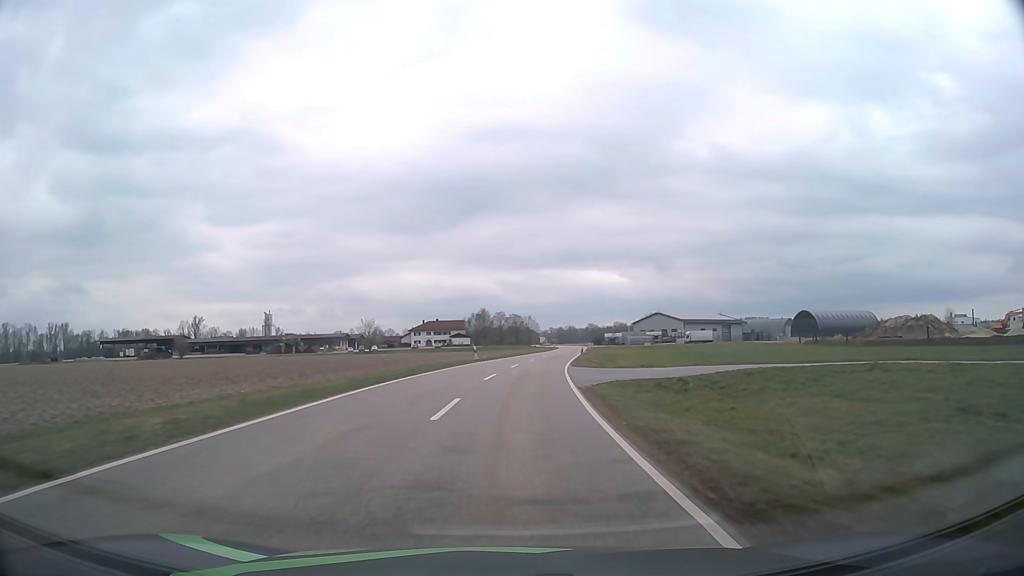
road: tertiary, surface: asphalt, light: Day
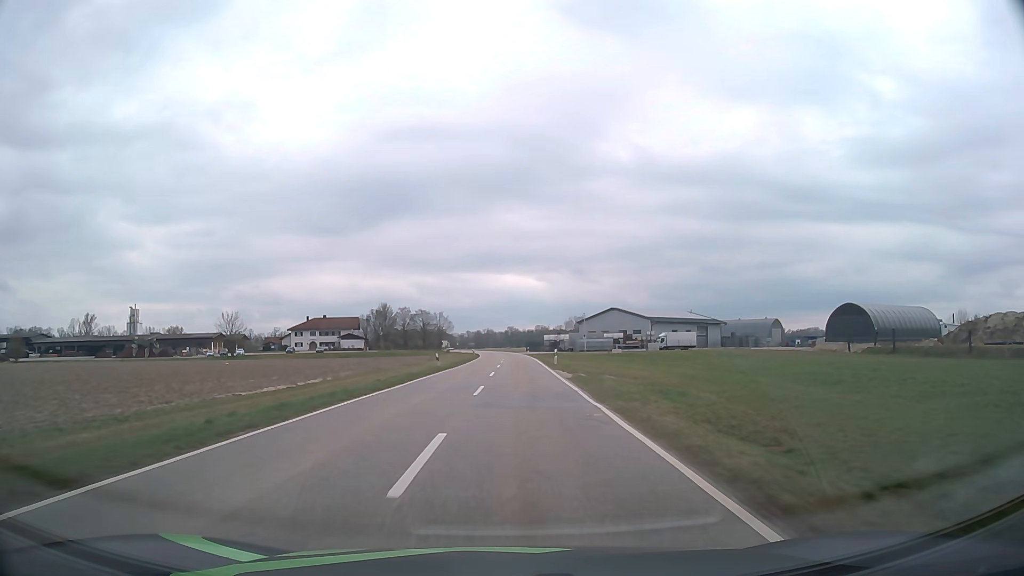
(+3.5, +53.9) m; +7°
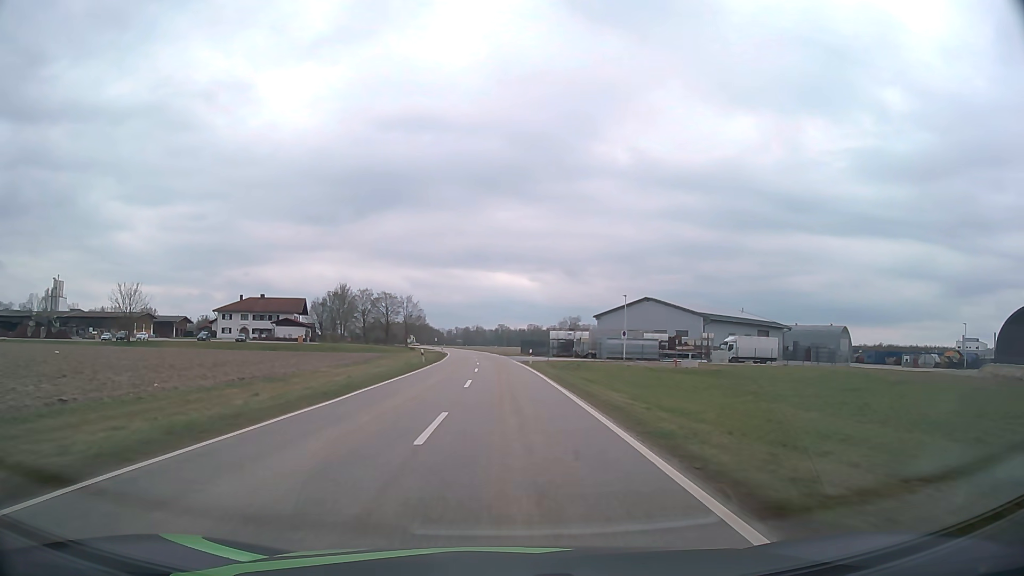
(+0.7, +45.7) m; +1°
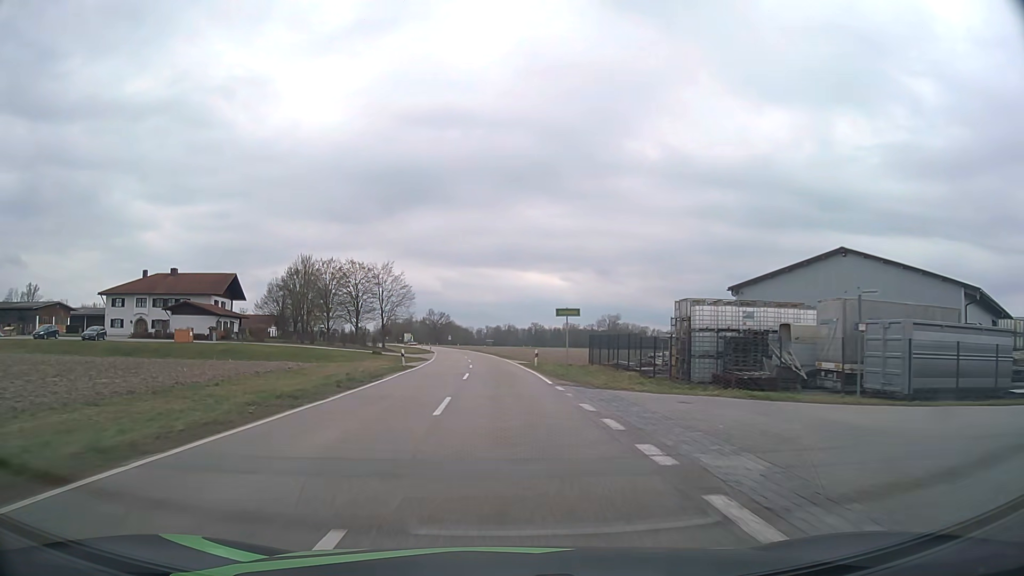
(-1.0, +56.9) m; -3°
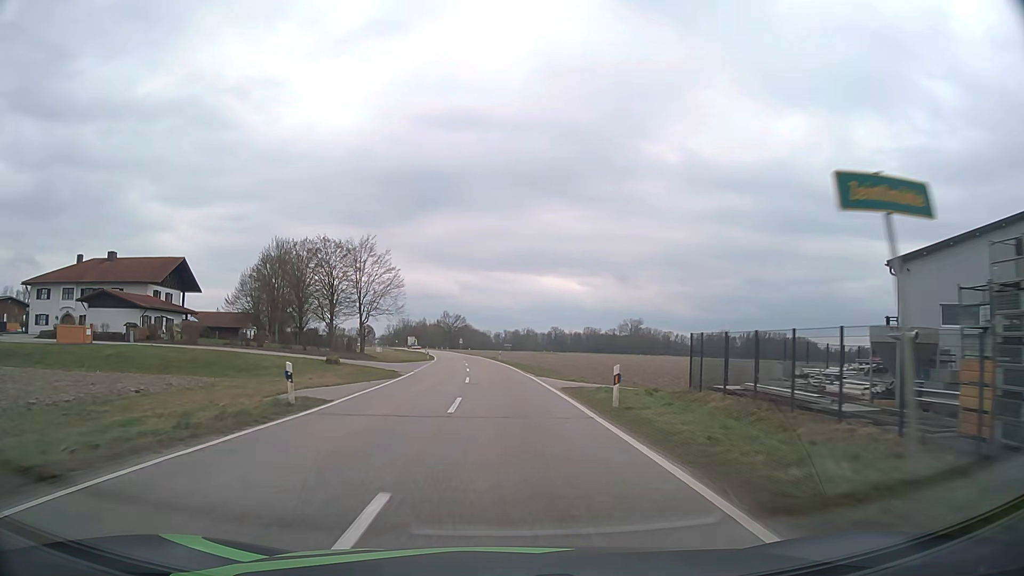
(-0.3, +23.0) m; -2°
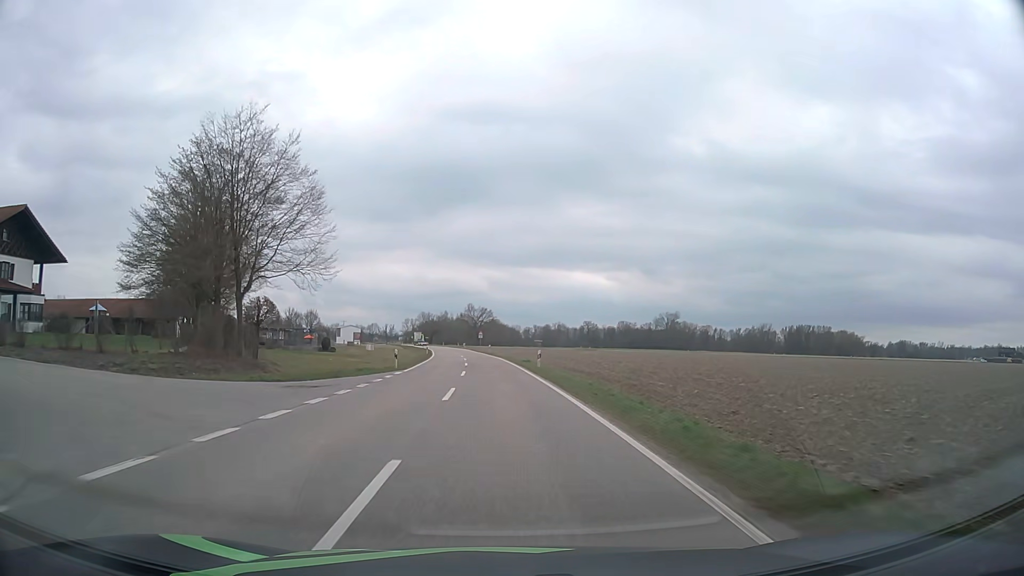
(-0.6, +34.8) m; -2°
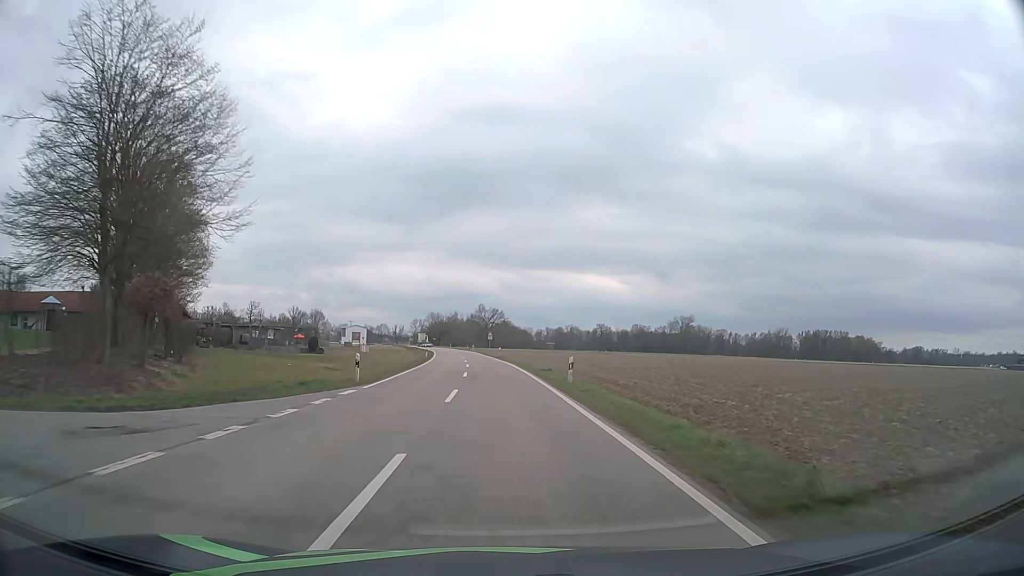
(-0.1, +11.7) m; -1°
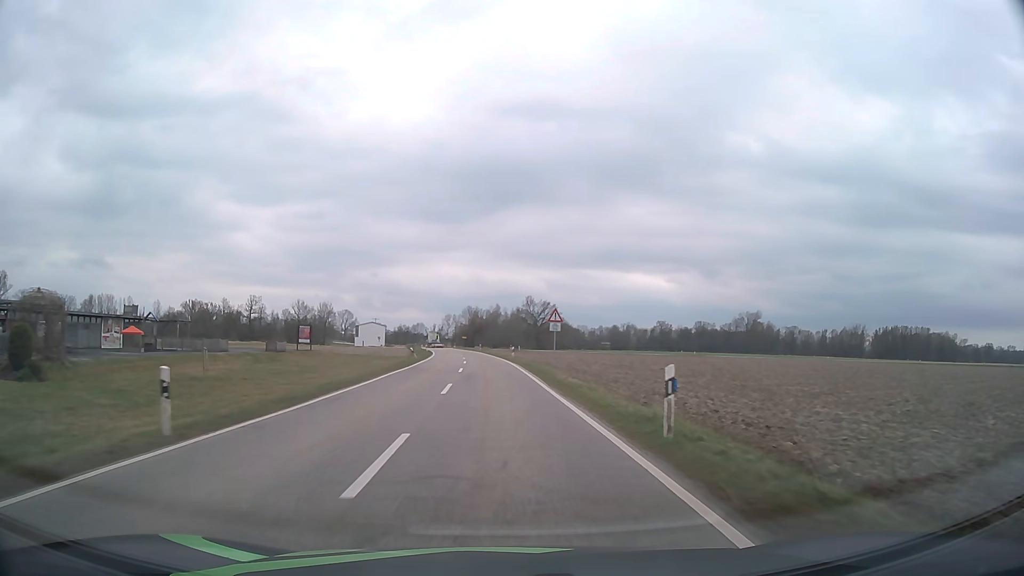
(-2.1, +59.0) m; -4°
(0, +10) (0, +20) (-1, +30) (-1, +40) (-2, +50) (-2, +60) (-3, +70) (-4, +80) (-5, +90) (-7, +100) m
